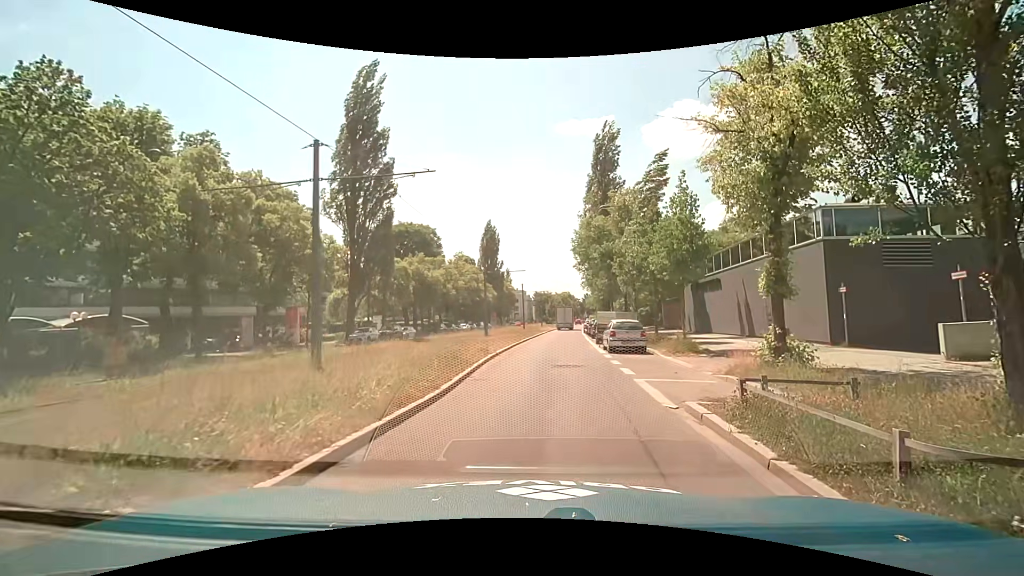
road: secondary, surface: asphalt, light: Day
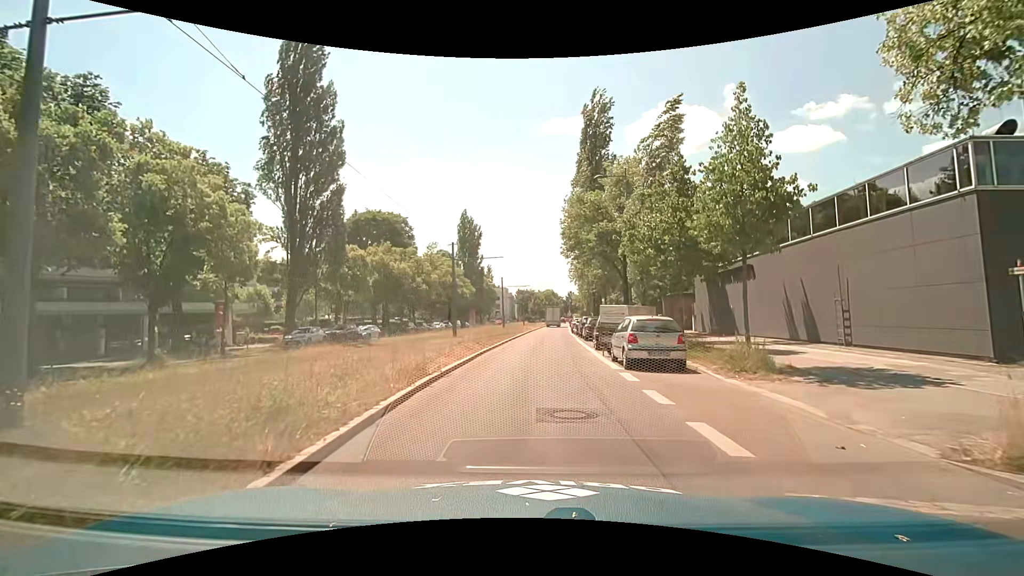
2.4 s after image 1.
(+0.7, +8.4) m; +4°
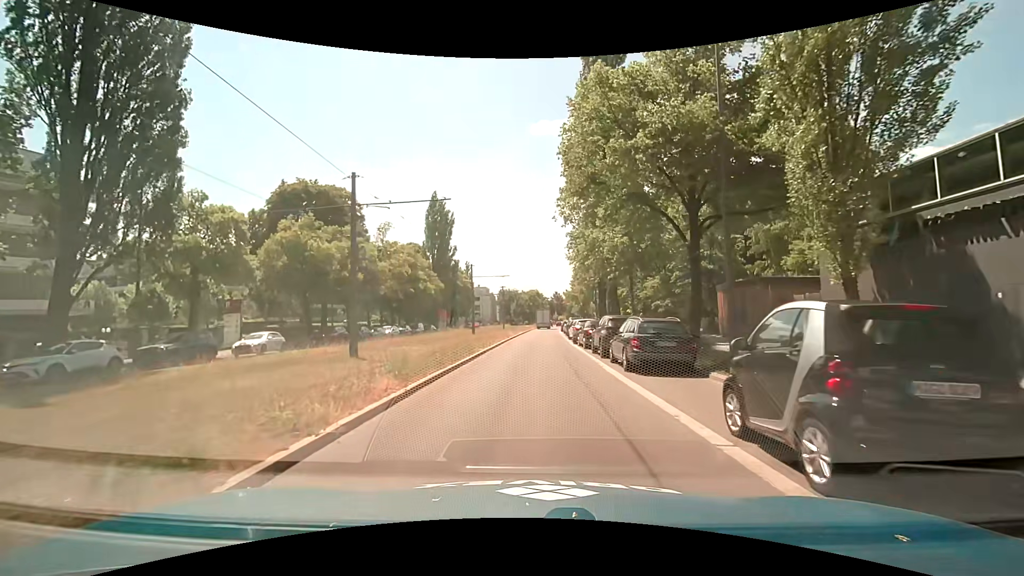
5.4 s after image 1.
(+0.7, +18.2) m; +2°
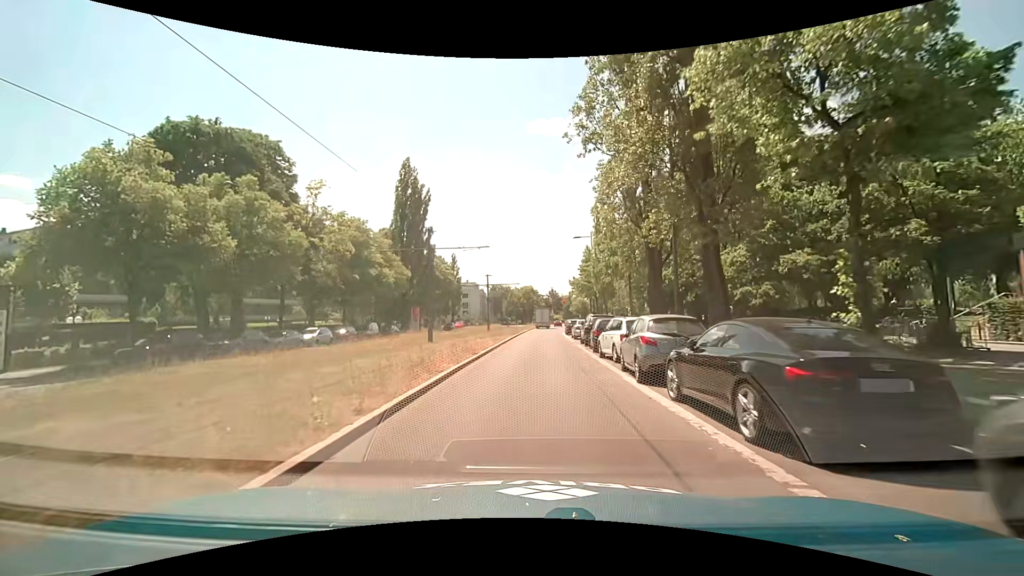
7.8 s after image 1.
(+0.1, +18.9) m; +2°
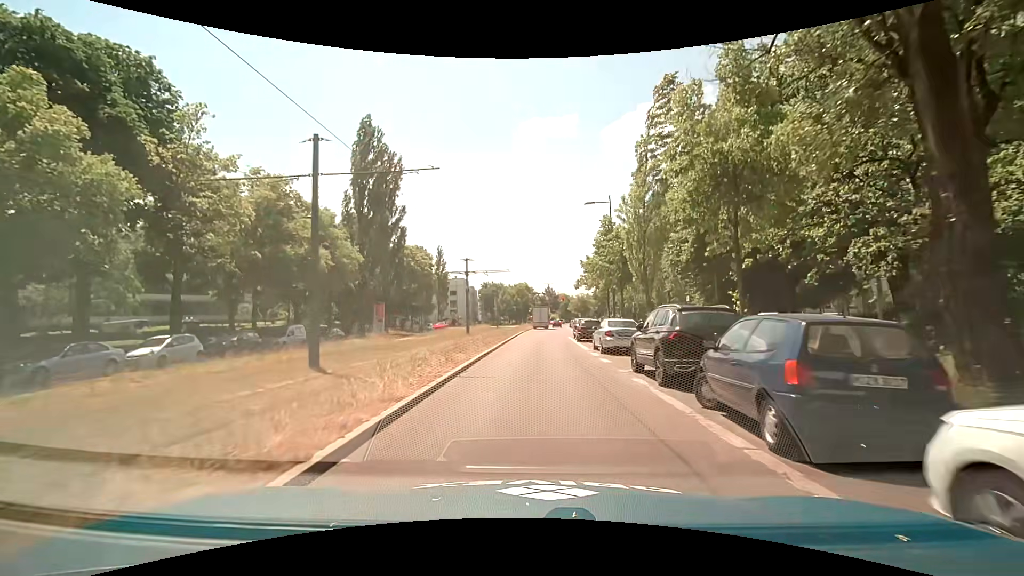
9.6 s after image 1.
(-0.1, +15.8) m; 0°
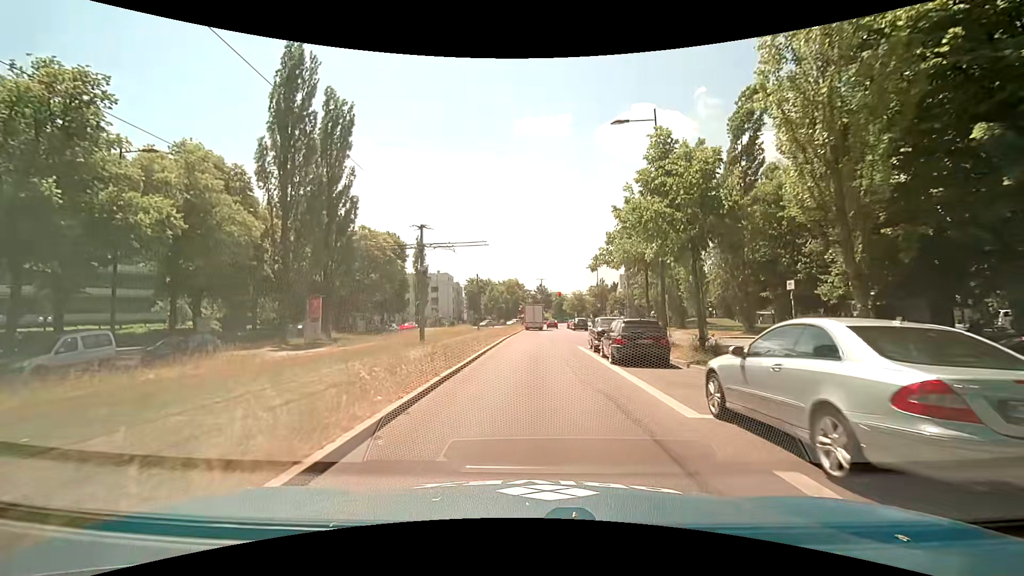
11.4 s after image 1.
(+0.1, +15.9) m; +1°
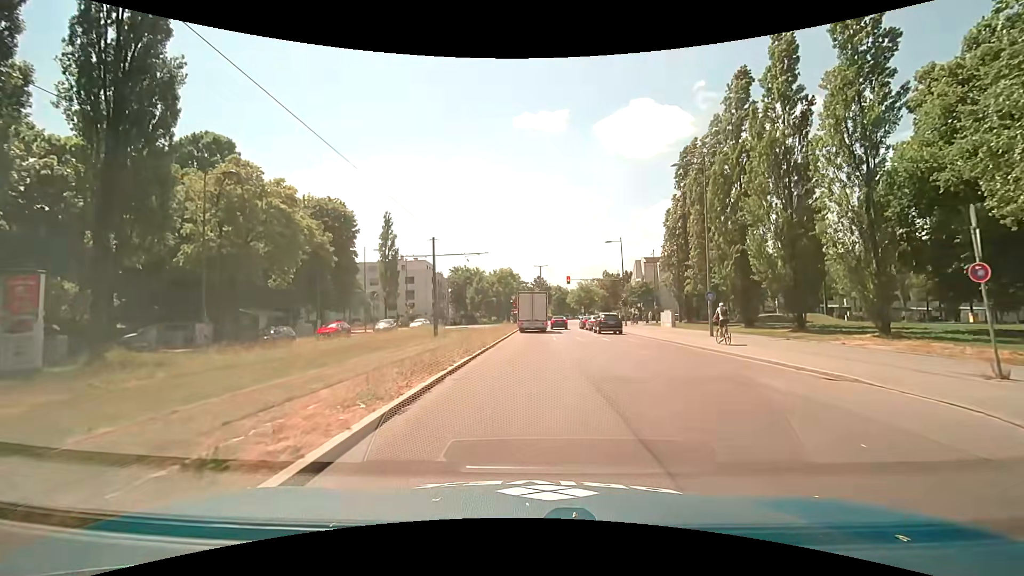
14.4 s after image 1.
(+0.2, +25.4) m; 0°
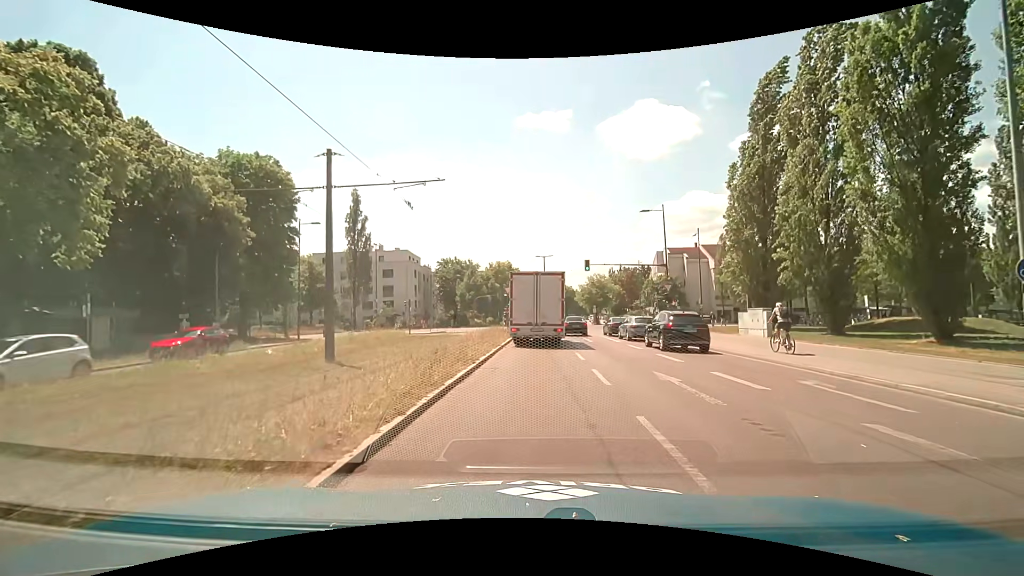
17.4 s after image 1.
(+0.1, +18.1) m; 0°
